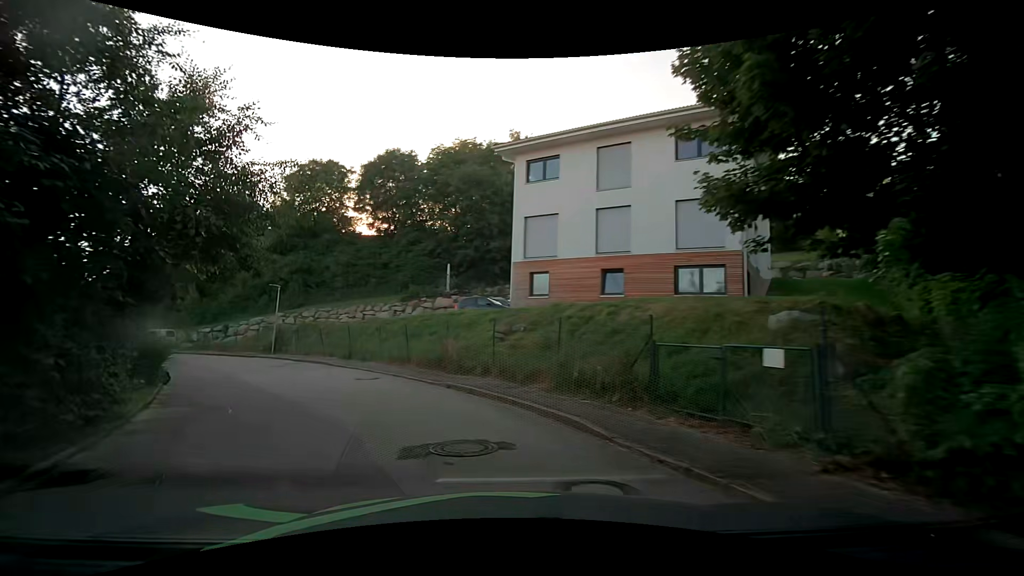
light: Day
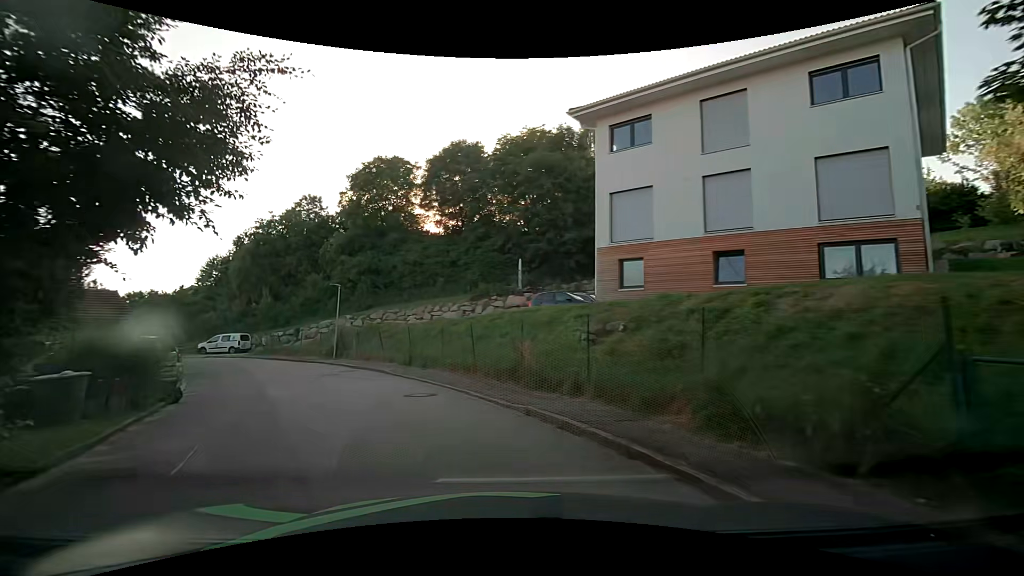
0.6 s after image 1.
(-0.3, +4.1) m; -8°
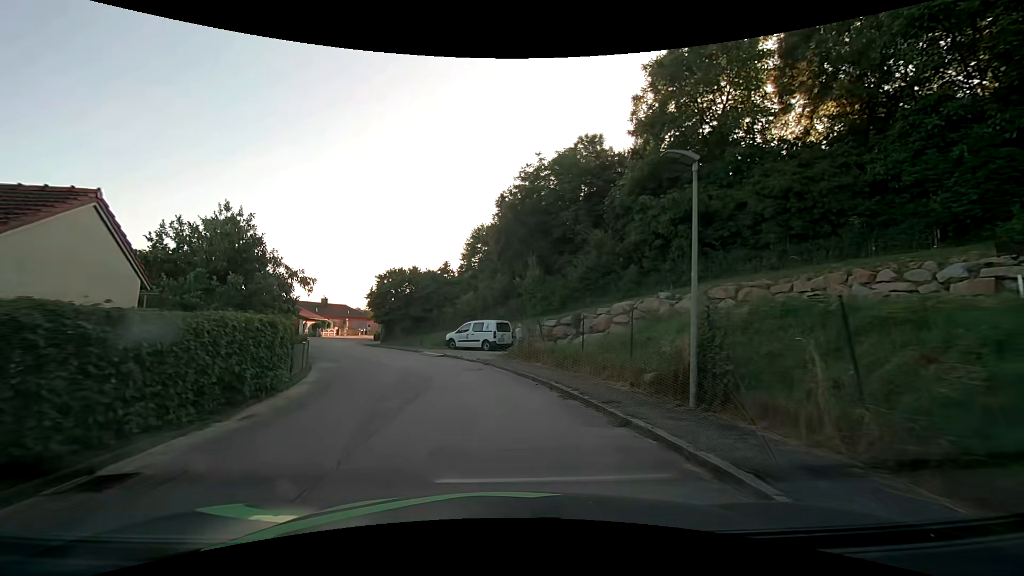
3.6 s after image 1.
(-7.5, +20.0) m; -33°
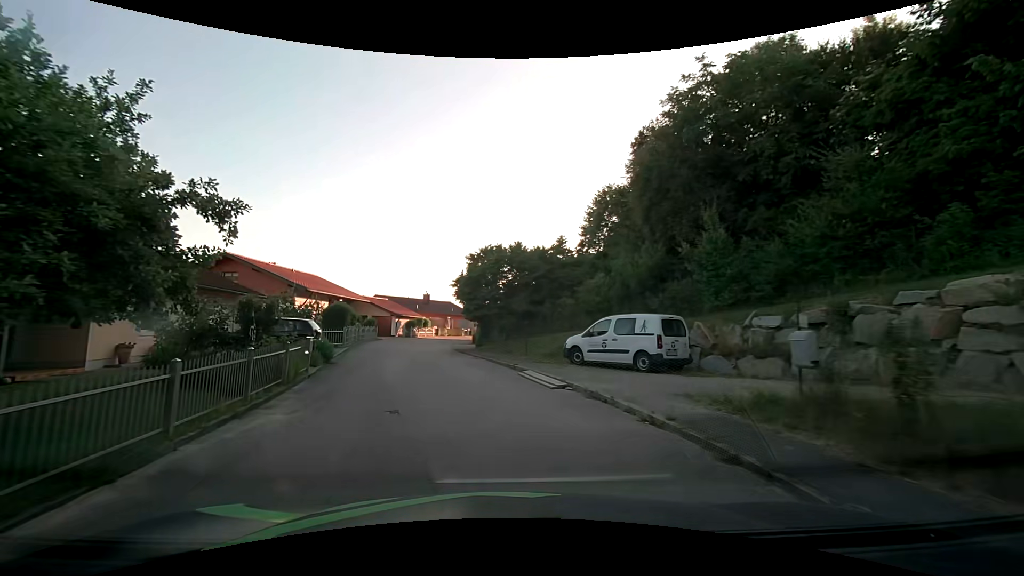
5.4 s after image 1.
(-1.2, +12.9) m; -11°
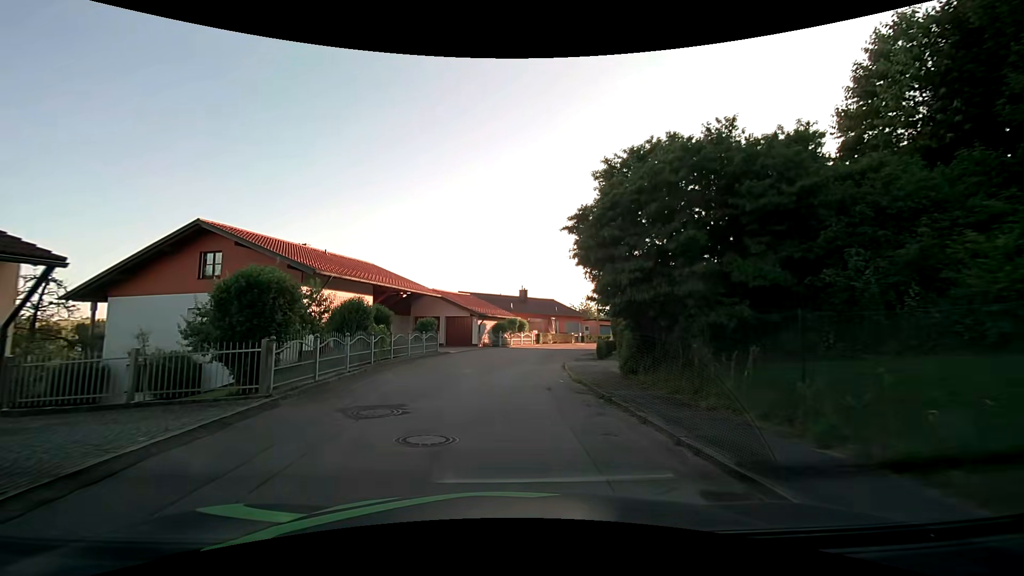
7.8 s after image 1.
(-2.3, +17.6) m; -12°
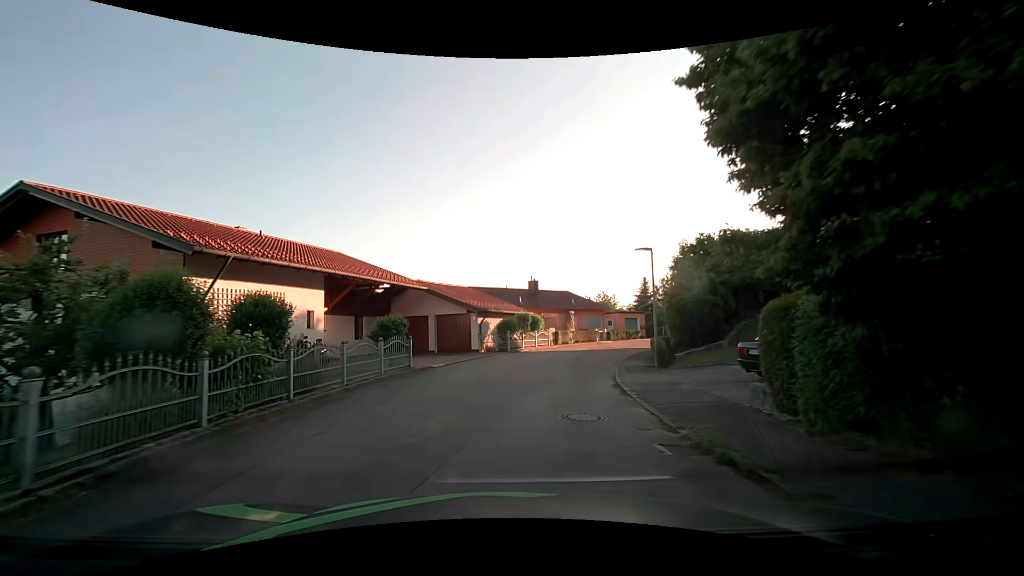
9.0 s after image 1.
(-0.1, +9.0) m; -2°
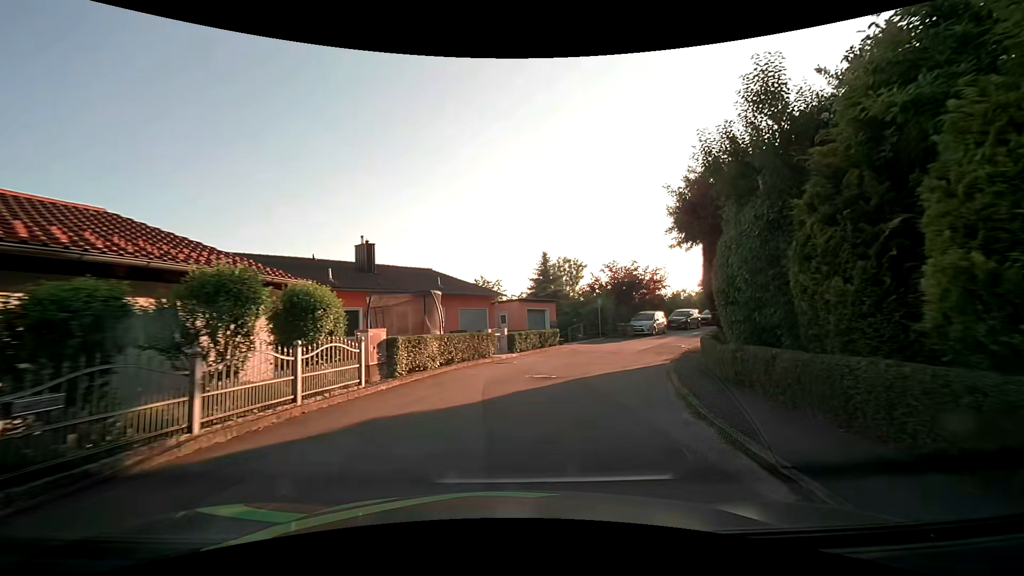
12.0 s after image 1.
(+2.5, +22.3) m; +15°
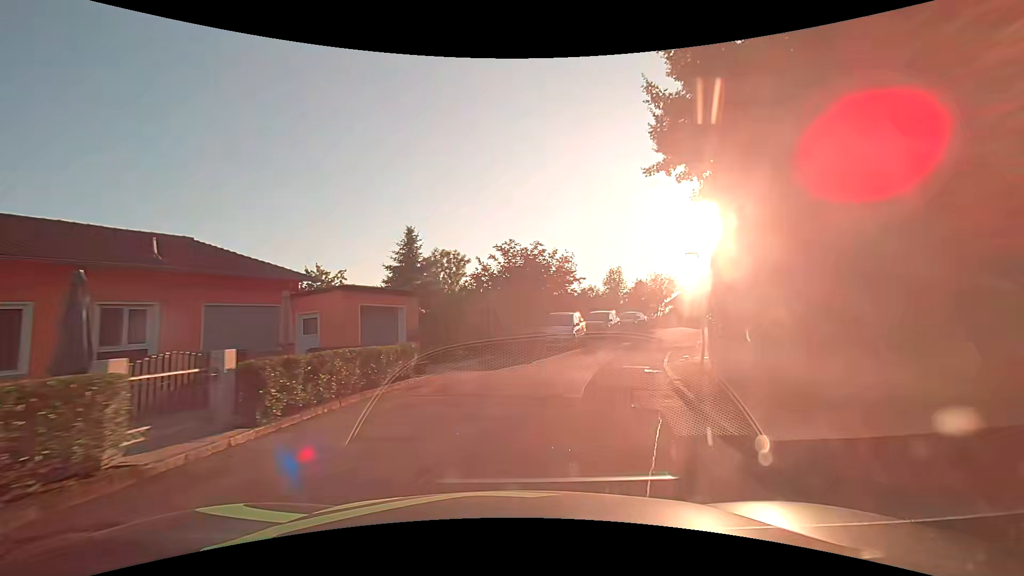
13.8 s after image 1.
(+1.7, +13.2) m; +14°
(+1, +10) (+4, +20) (+8, +29) (+12, +38) (+18, +46) (+24, +54) (+31, +61) (+39, +67) (+47, +73) (+56, +78) m
